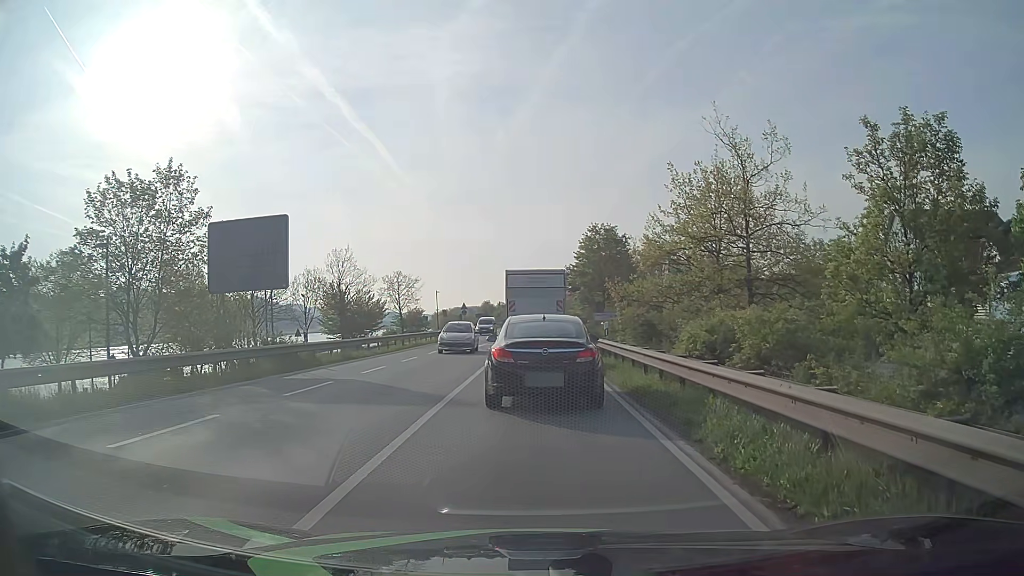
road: primary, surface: asphalt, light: Day
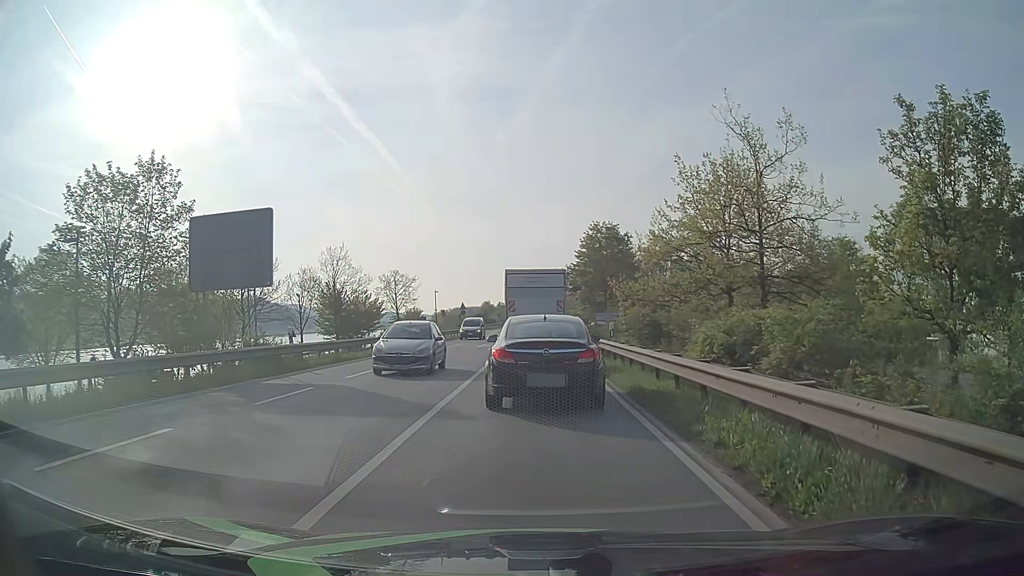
(0.0, +1.5) m; -1°
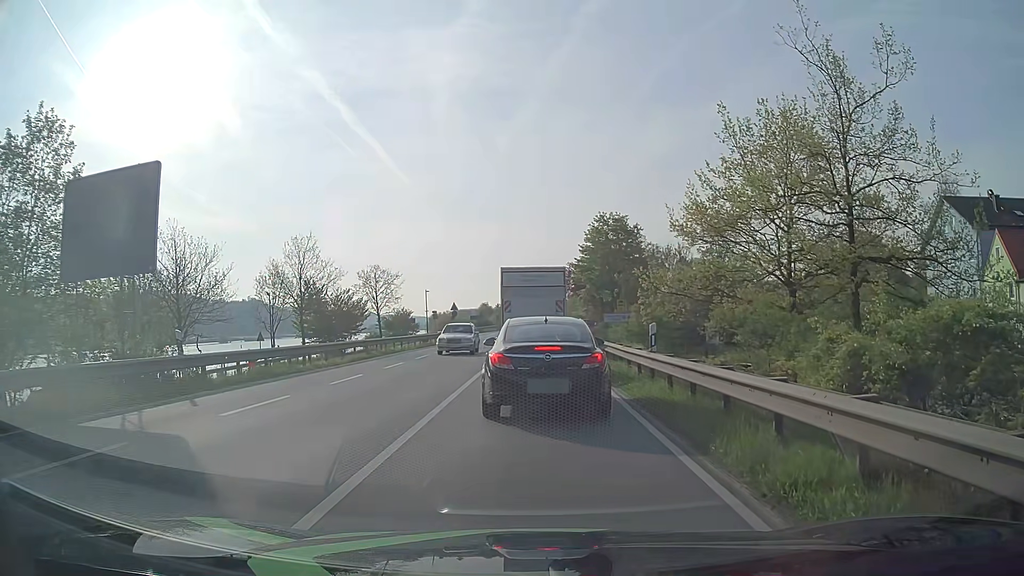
(+0.1, +7.2) m; +1°
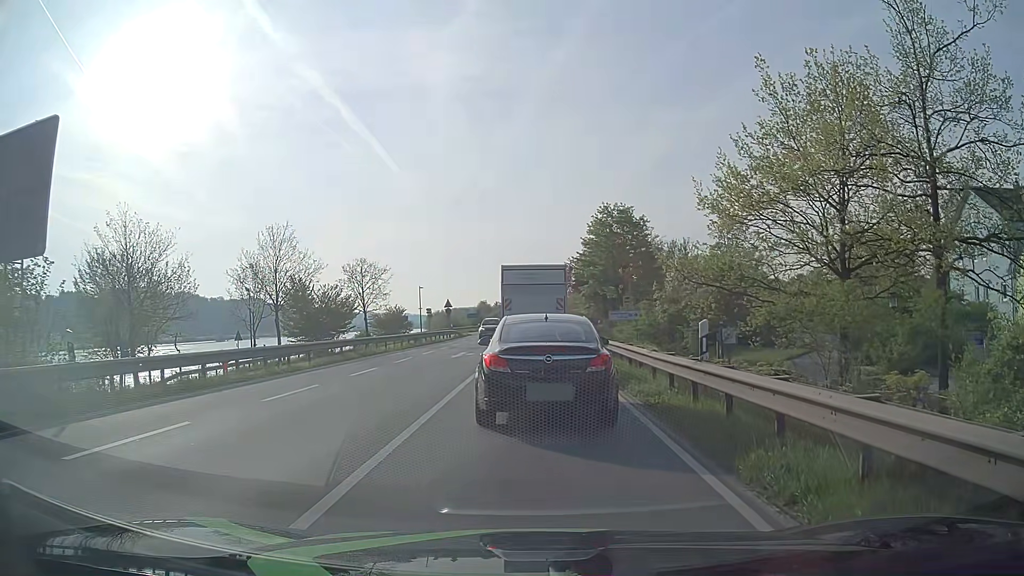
(0.0, +4.0) m; 0°
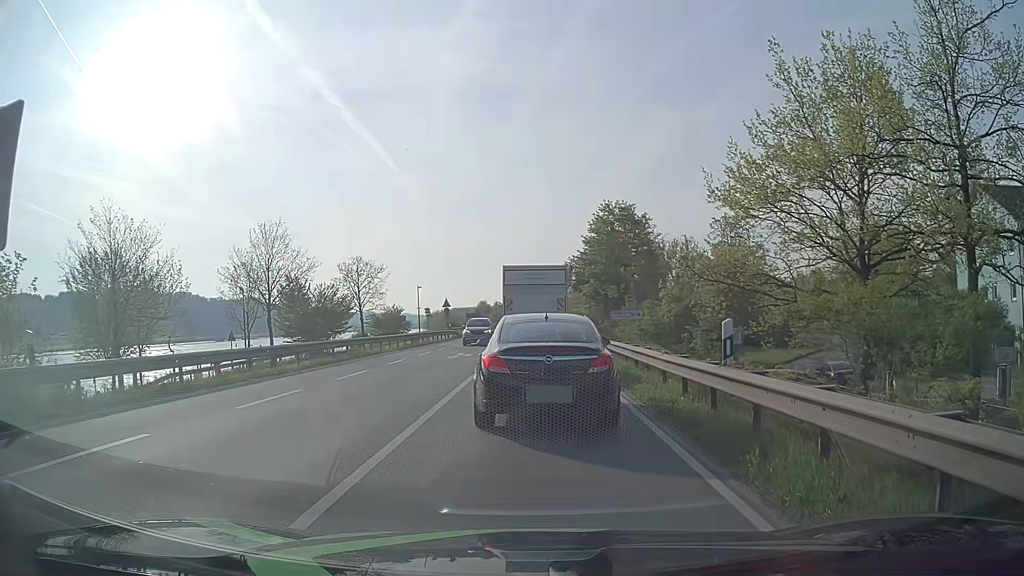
(0.0, +1.1) m; 0°
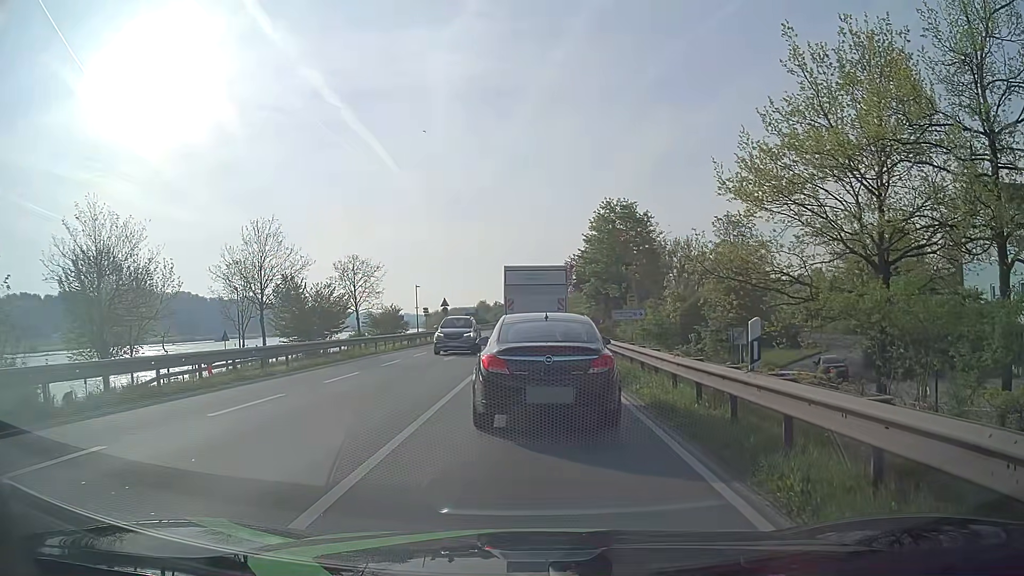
(0.0, +1.0) m; +1°
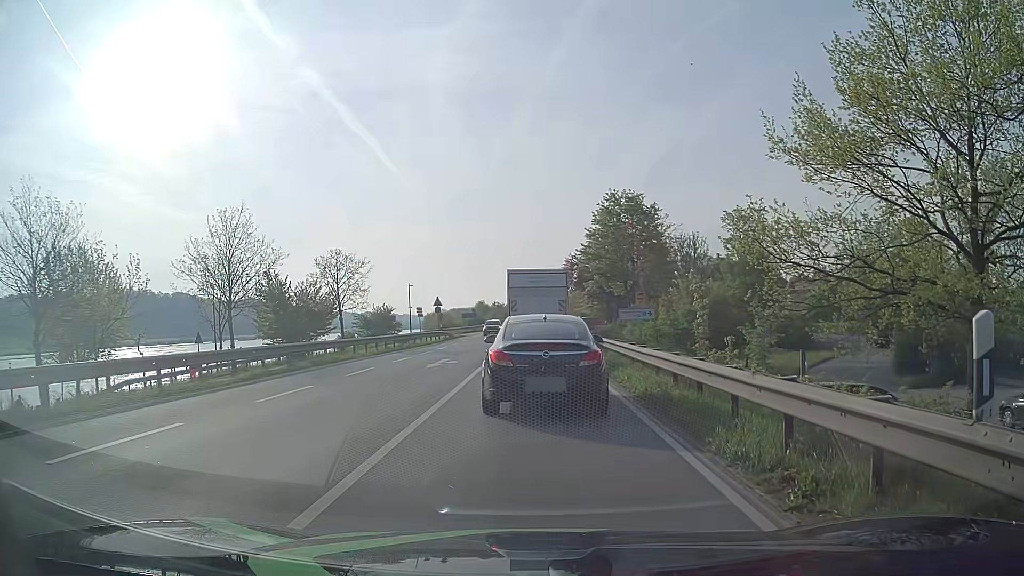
(-0.1, +3.9) m; -1°
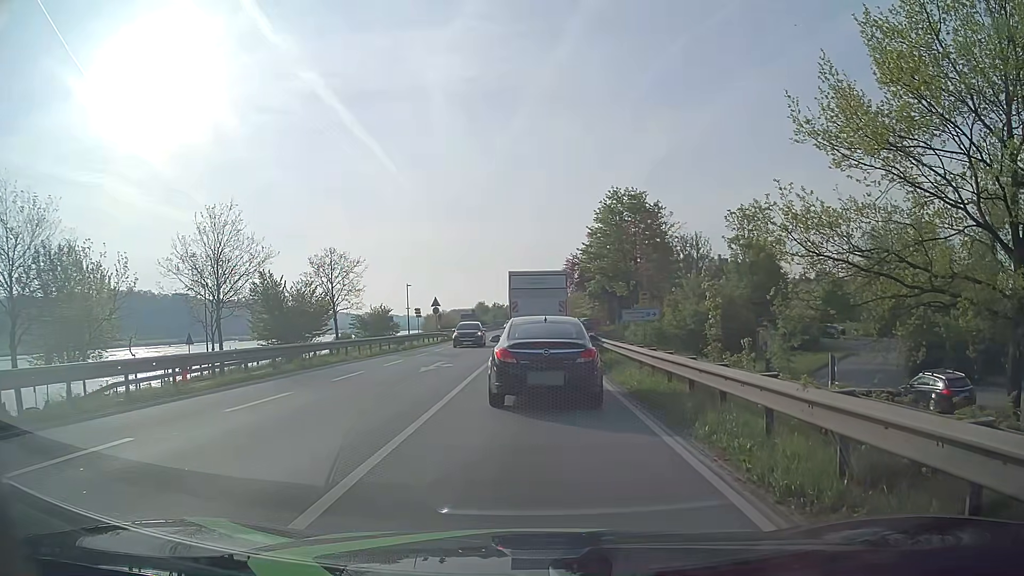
(0.0, +1.4) m; 0°
